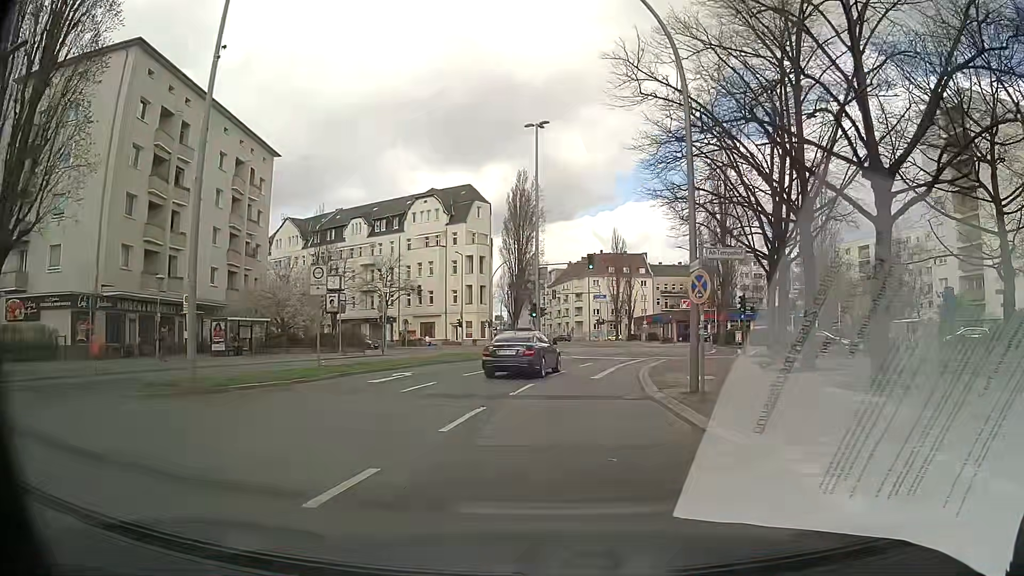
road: secondary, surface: asphalt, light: Day
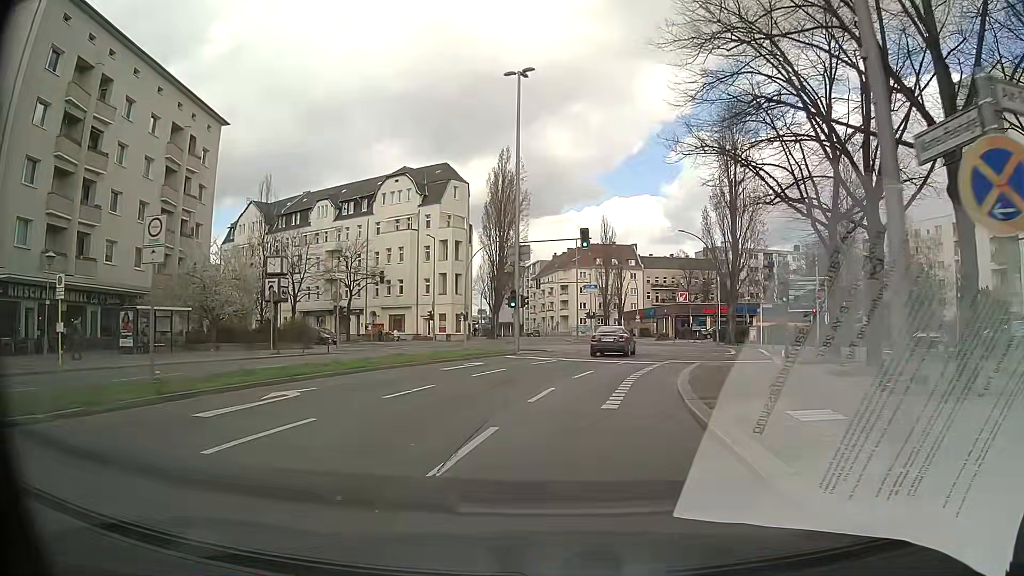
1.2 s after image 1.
(+0.1, +9.0) m; +2°
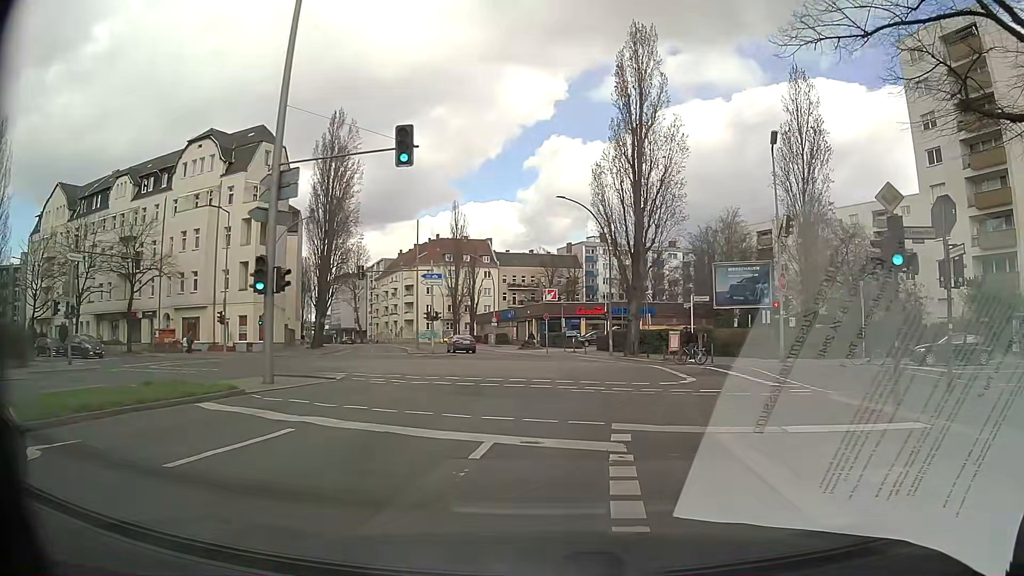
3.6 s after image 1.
(+1.4, +17.9) m; +11°
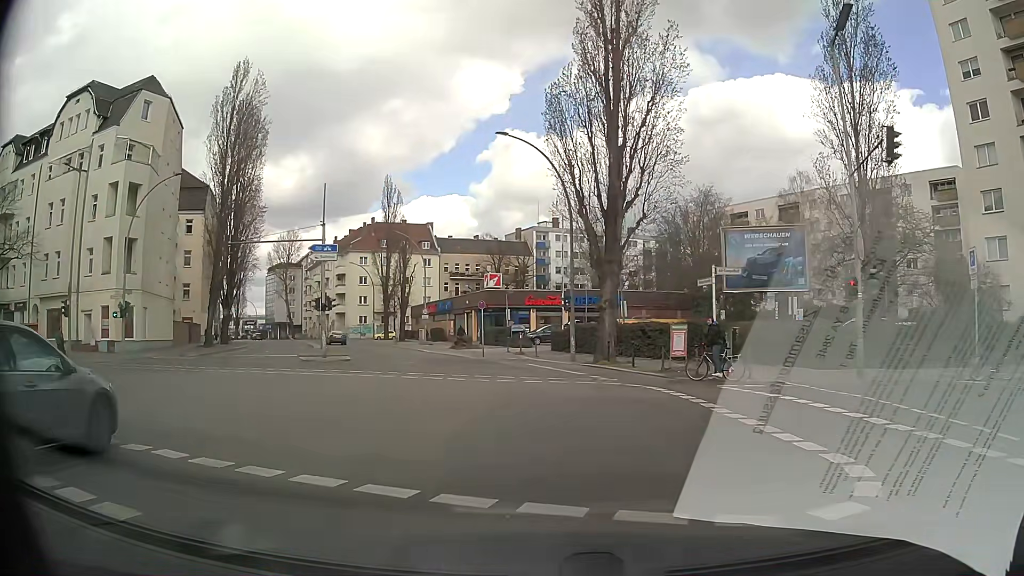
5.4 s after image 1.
(+0.8, +13.4) m; +4°
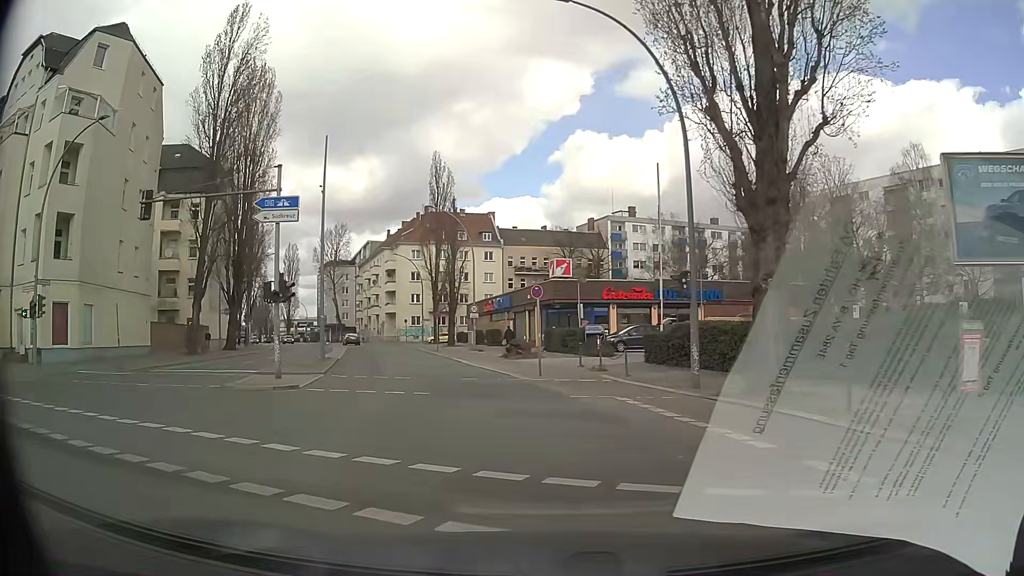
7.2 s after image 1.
(-0.5, +13.5) m; -6°
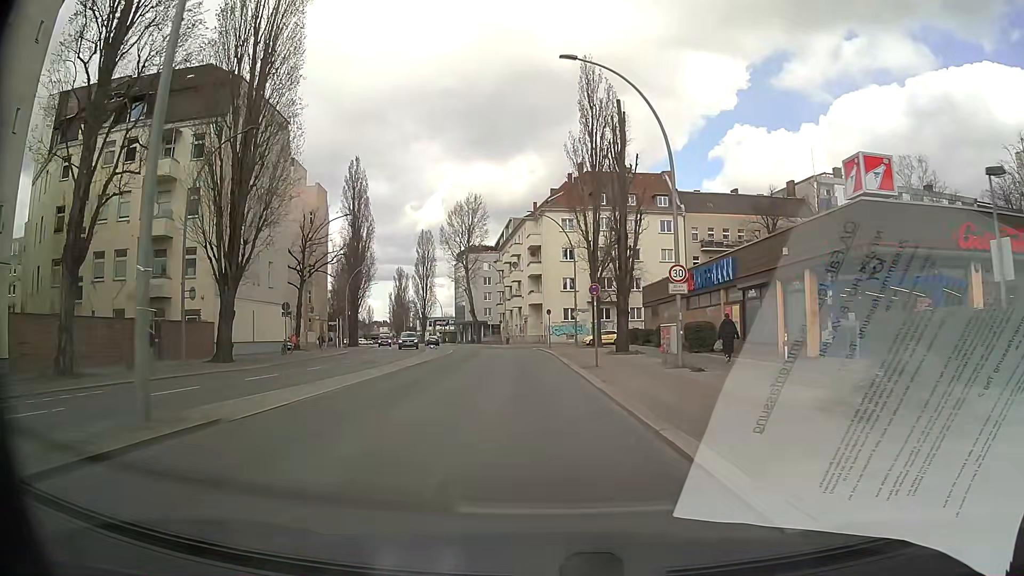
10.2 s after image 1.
(-3.9, +26.9) m; -14°
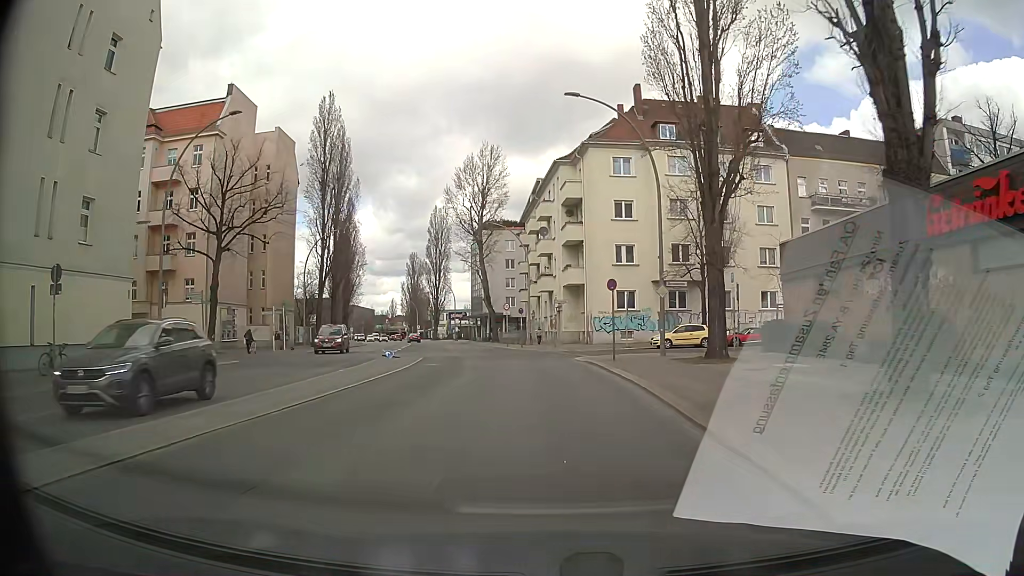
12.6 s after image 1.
(-0.7, +25.2) m; -3°
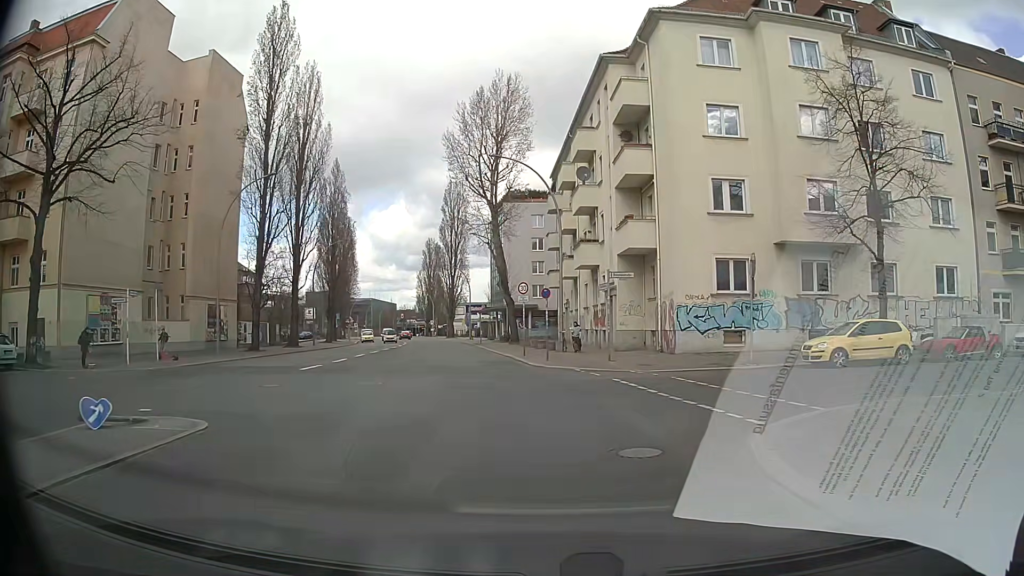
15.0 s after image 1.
(-0.2, +21.1) m; -3°
(+1, +10) (+9, +15) (+19, +16) (+29, +16) (+39, +17) (+49, +17) (+59, +17) (+69, +18) (+79, +18) (+89, +19) m
